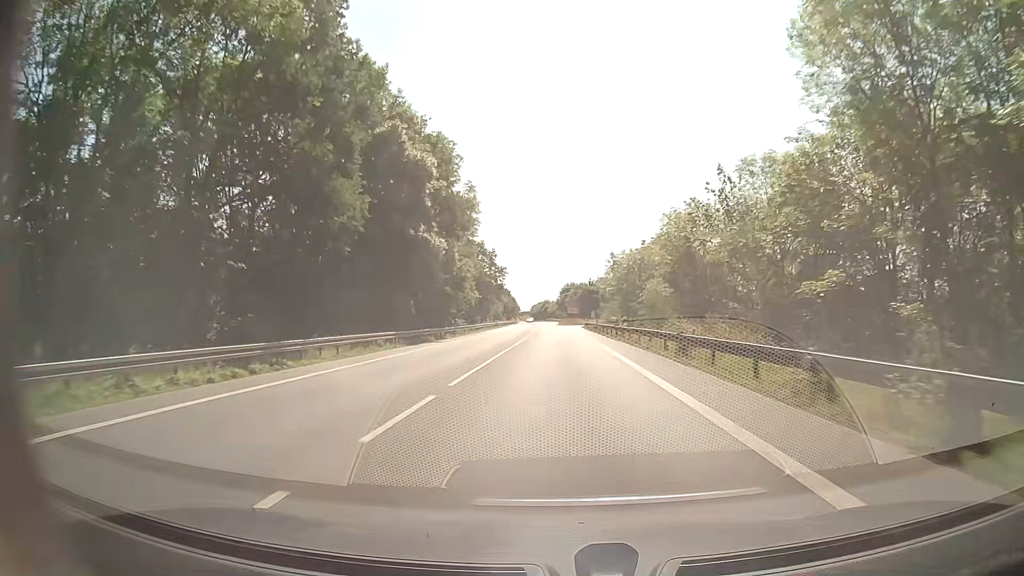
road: secondary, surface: asphalt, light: Day
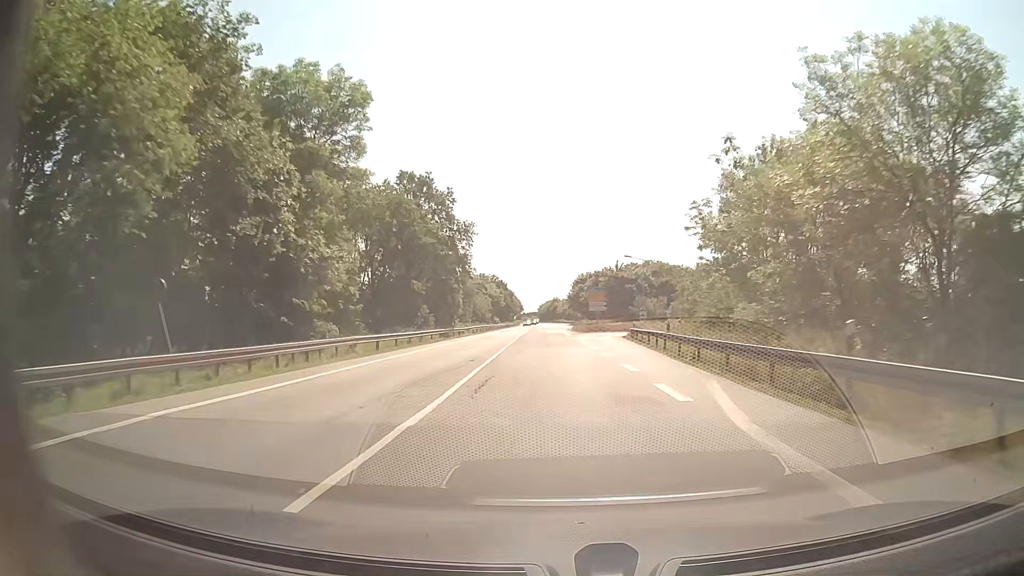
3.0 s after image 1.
(-0.8, +56.6) m; -1°
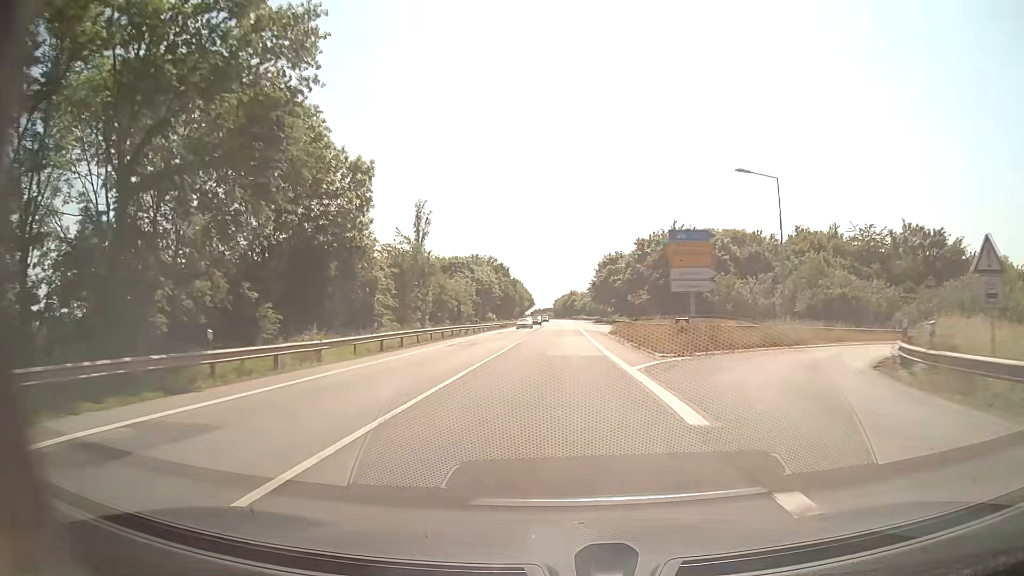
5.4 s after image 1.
(-0.7, +45.3) m; -2°
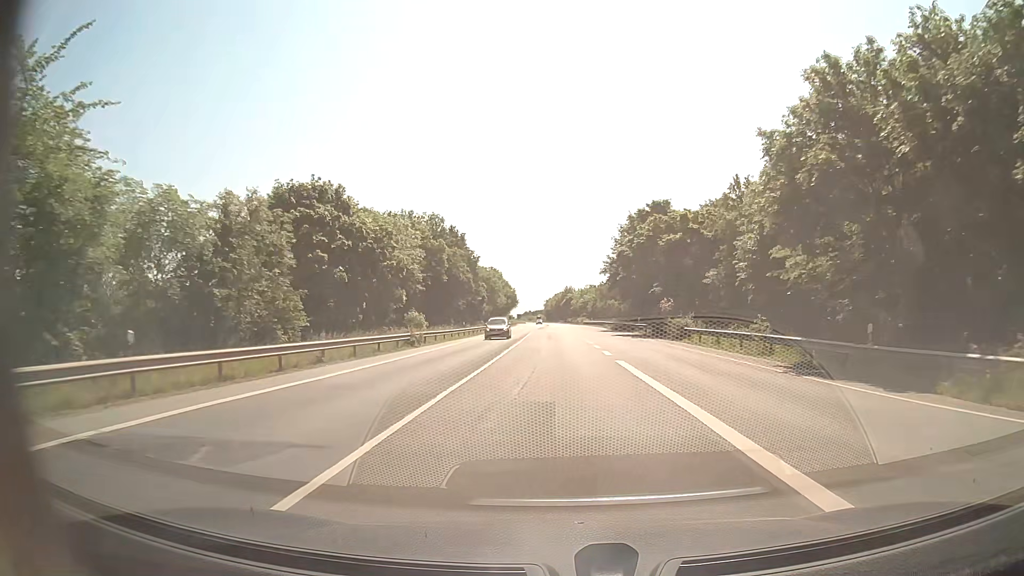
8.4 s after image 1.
(+0.2, +56.6) m; +1°
(0, +10) (0, +20) (0, +30) (0, +40) (0, +50) (0, +60) (0, +70) (0, +80) (0, +90) (0, +100) m
